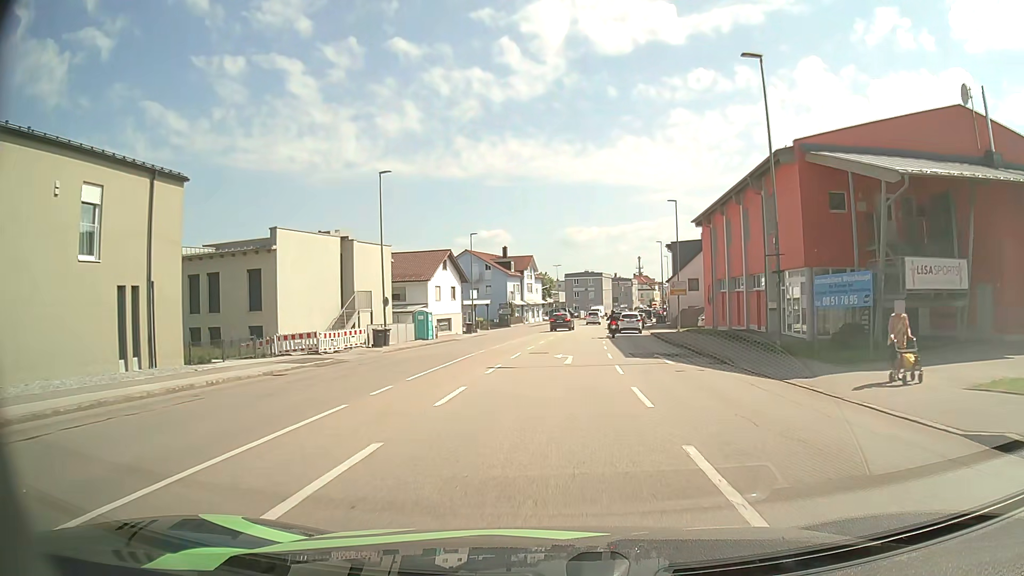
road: tertiary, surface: asphalt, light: Day
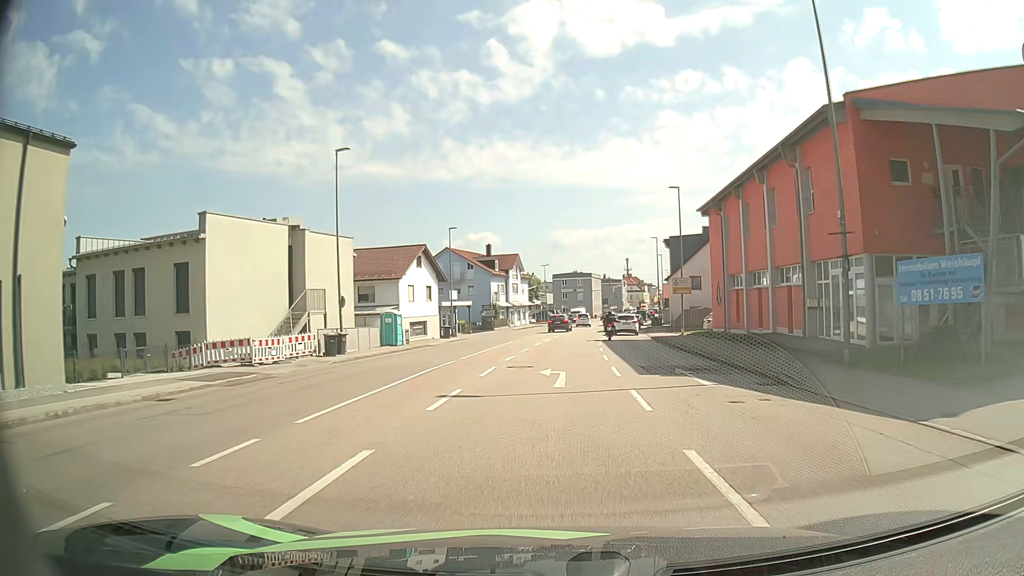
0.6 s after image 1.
(+0.1, +6.3) m; +1°
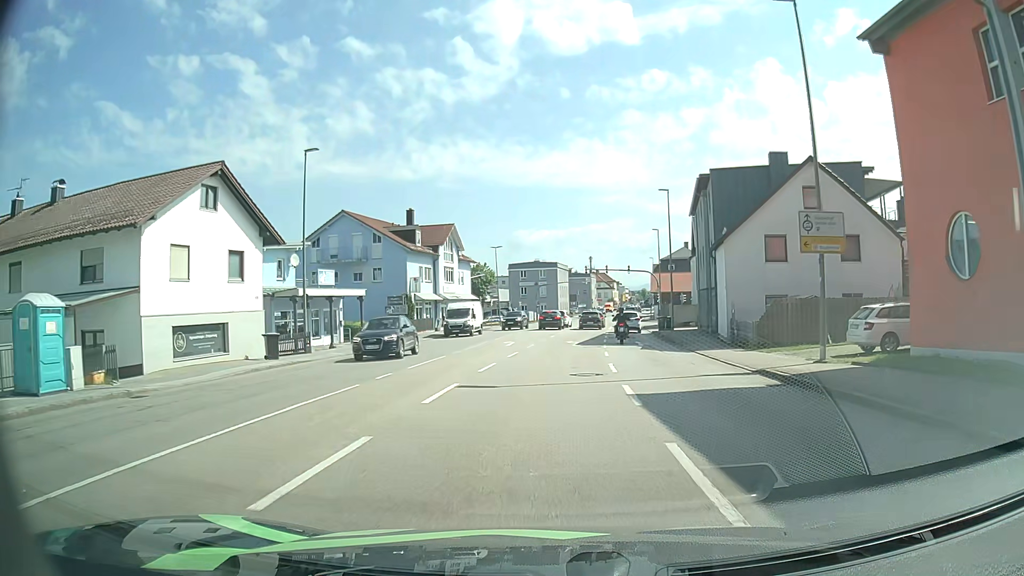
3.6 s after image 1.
(+1.0, +29.7) m; +3°
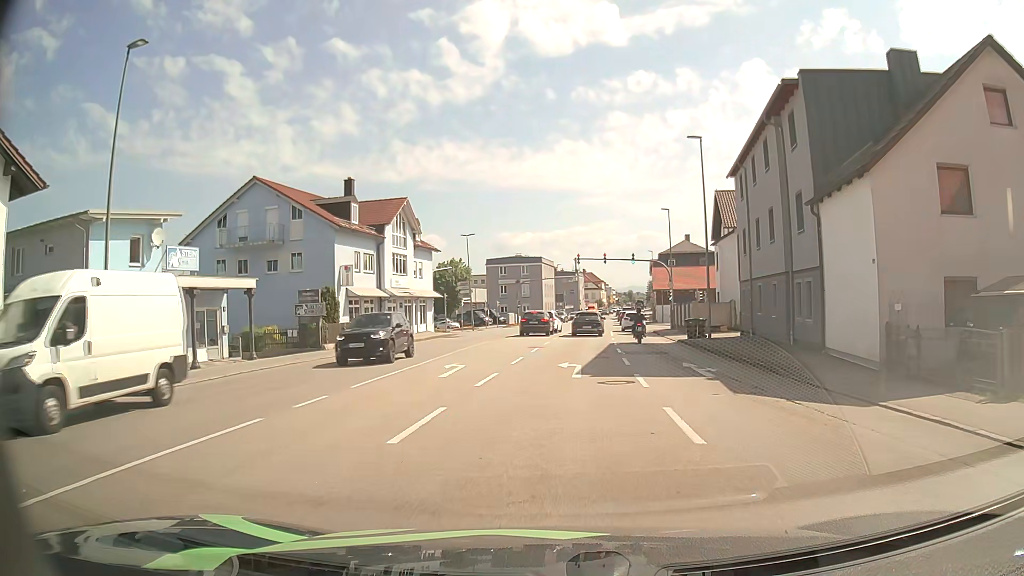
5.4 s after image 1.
(+0.2, +15.3) m; +1°
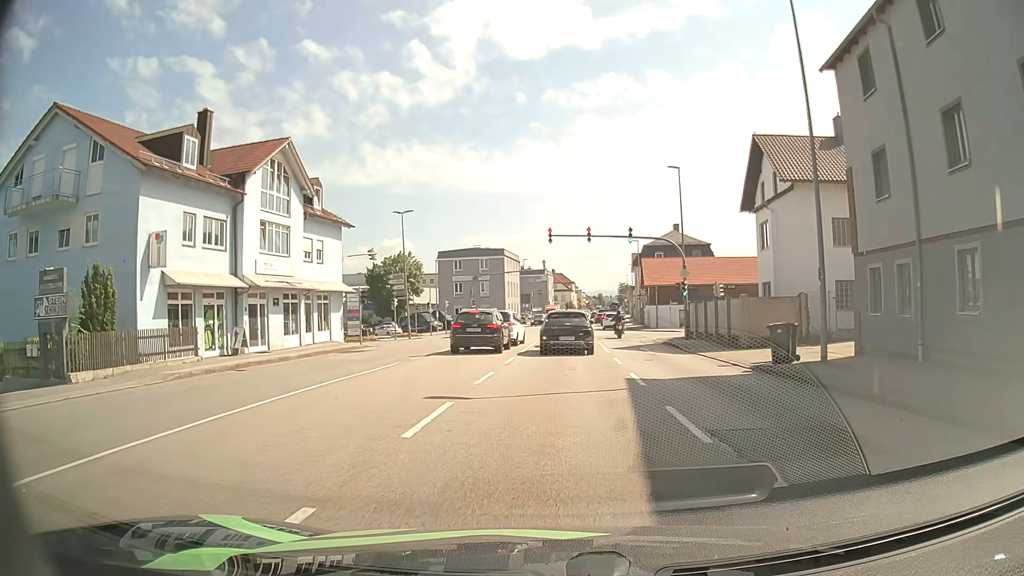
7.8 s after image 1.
(+0.5, +17.7) m; +2°
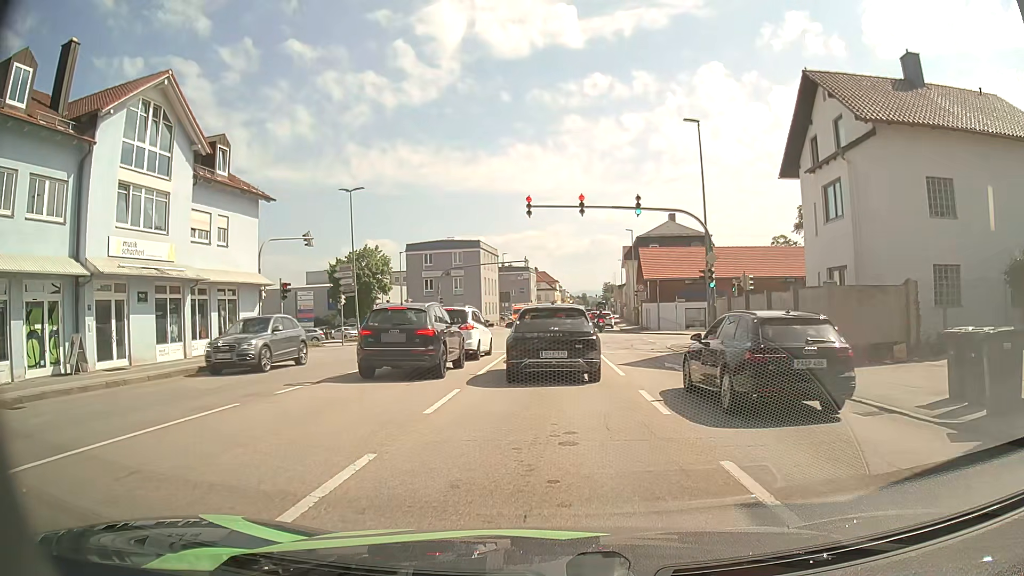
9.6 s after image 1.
(+0.2, +9.9) m; +2°
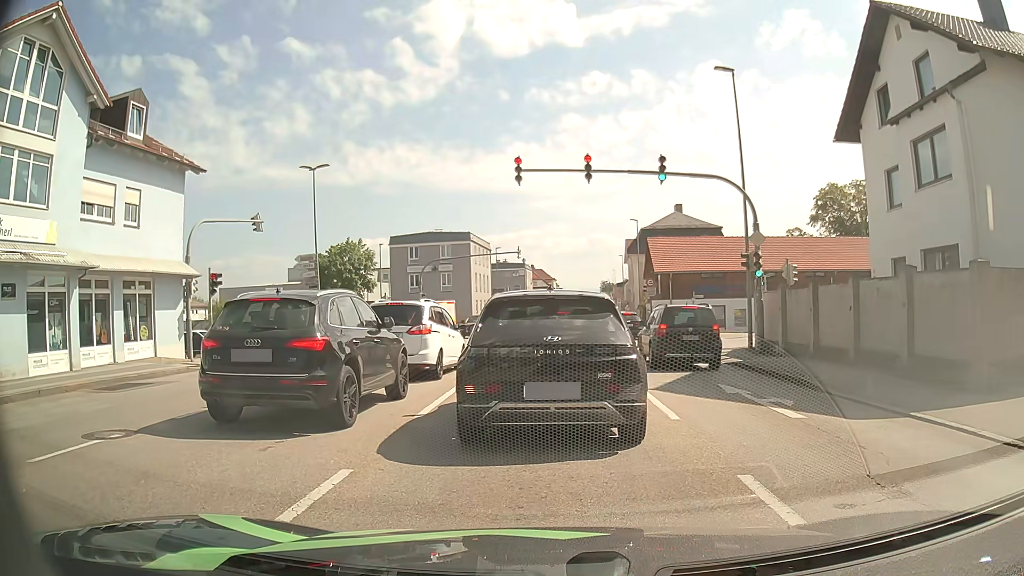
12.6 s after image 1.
(+0.1, +6.5) m; +3°
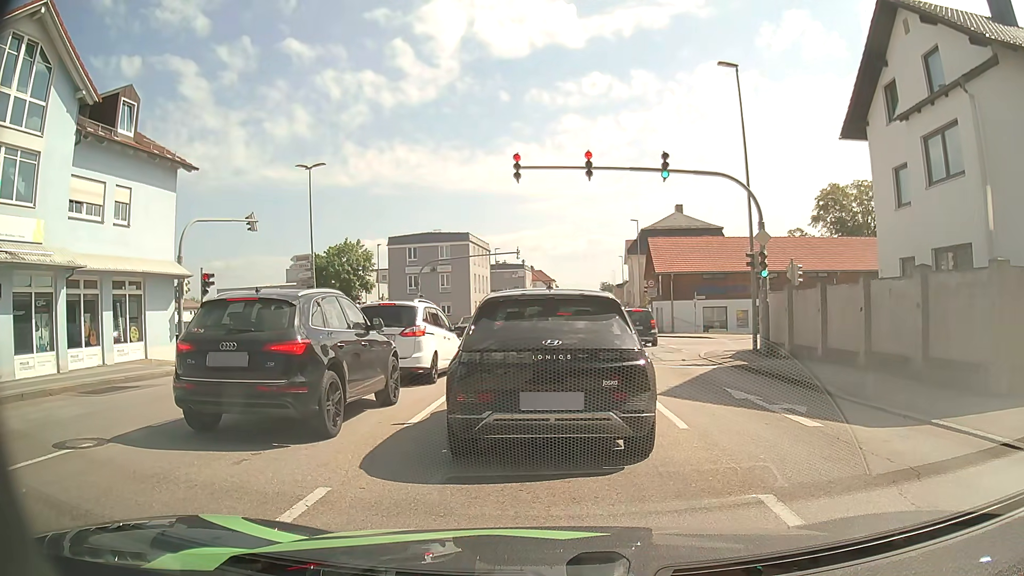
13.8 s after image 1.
(0.0, +0.6) m; 0°
(0, +10) (0, +20) (-1, +30) (-5, +39) (-13, +44) (-23, +45) (-33, +44) (-43, +43) (-53, +43) (-63, +43) m
